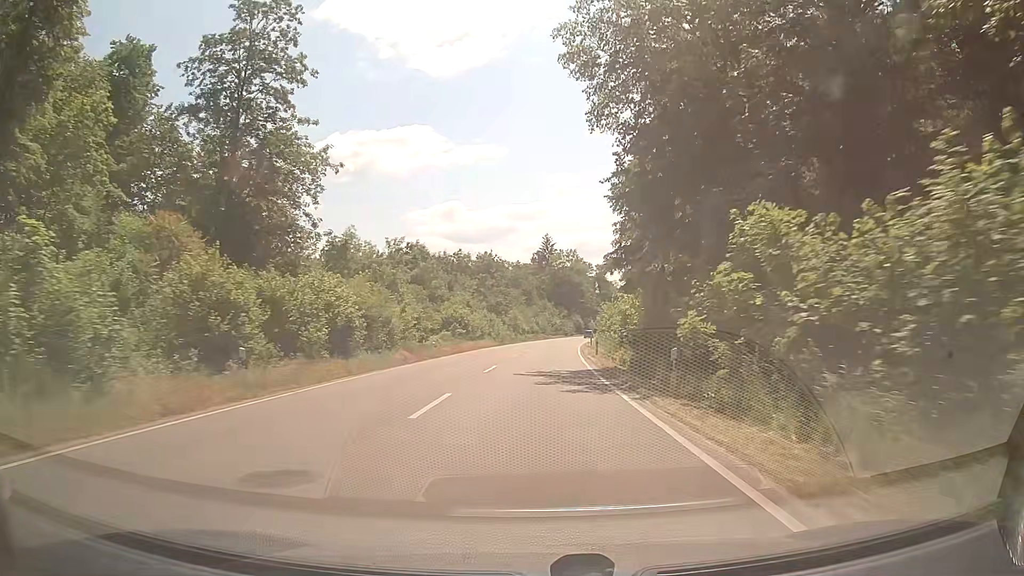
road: secondary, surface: asphalt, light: Day
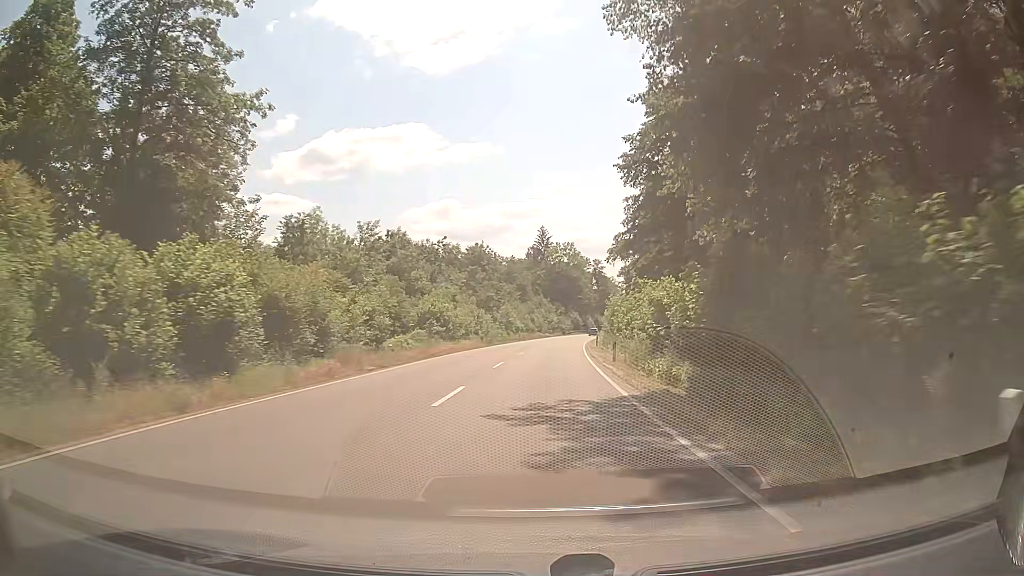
(+0.1, +10.5) m; 0°
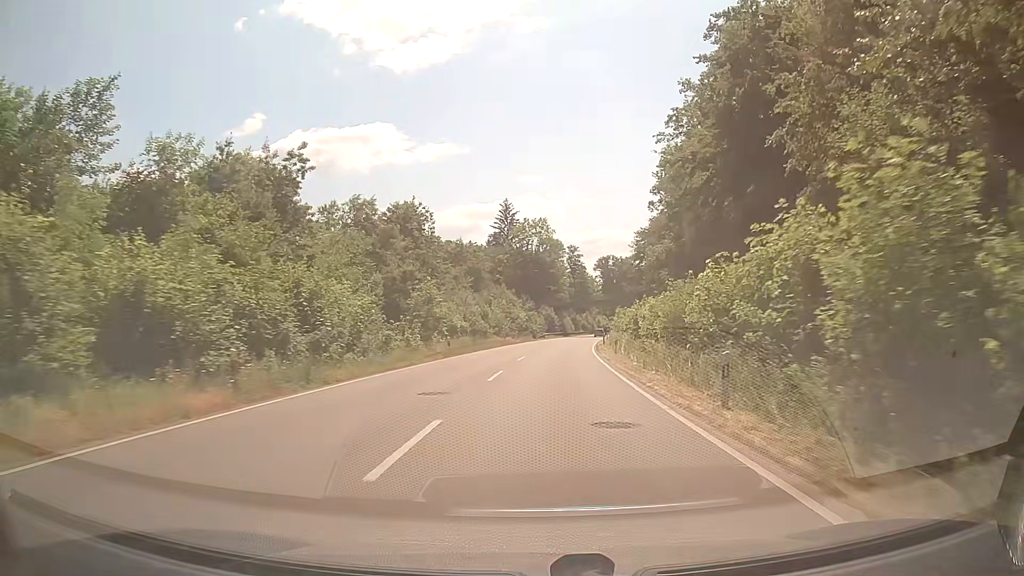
(+0.9, +41.9) m; +3°
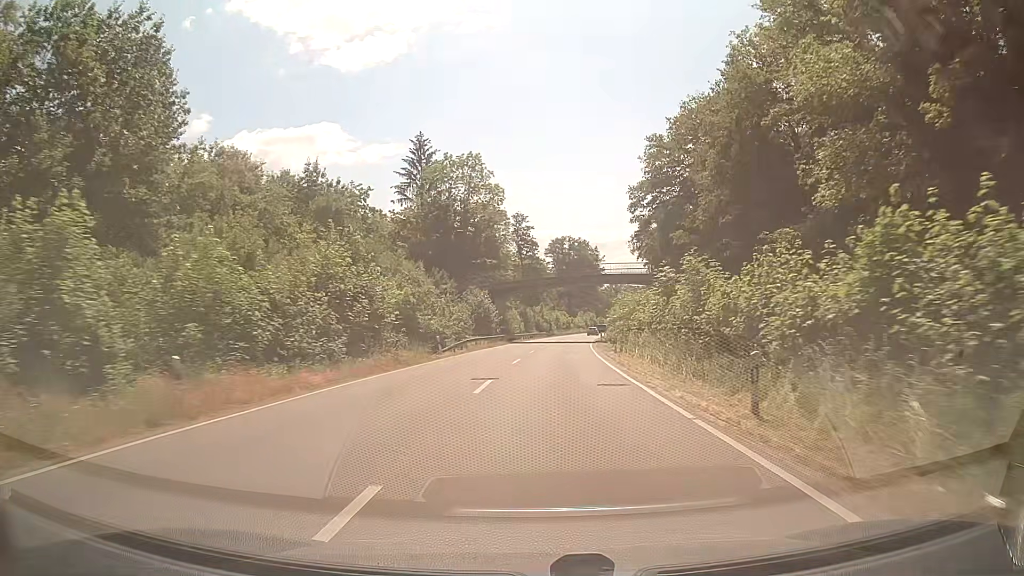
(+2.3, +52.2) m; +5°
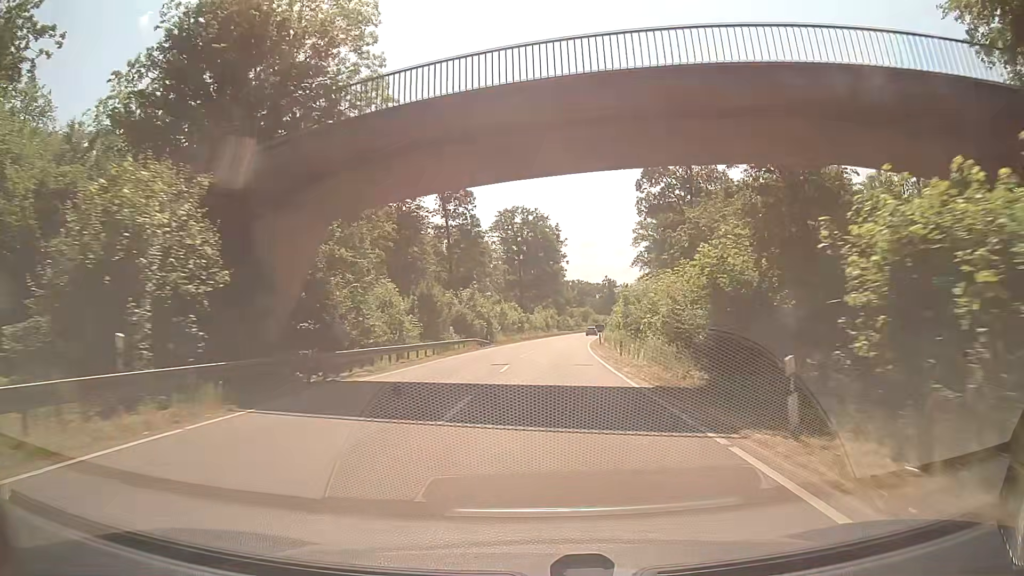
(+2.1, +51.8) m; +4°
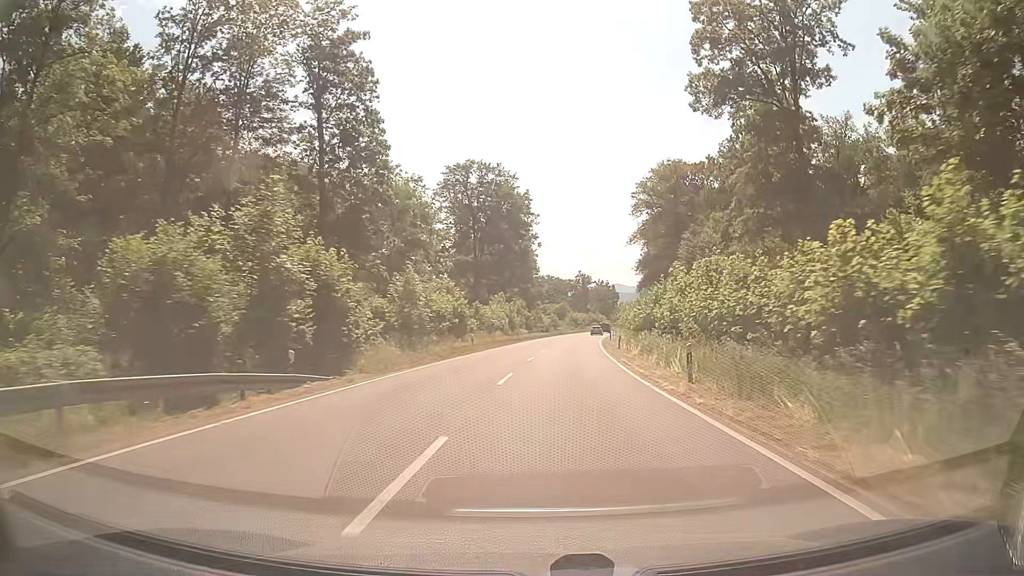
(+0.8, +41.4) m; +3°
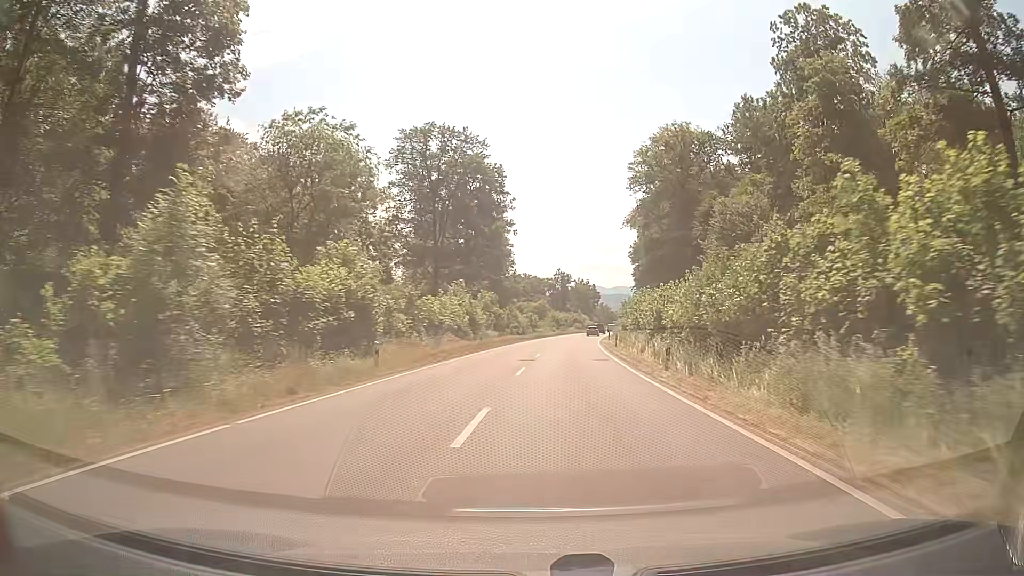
(+0.3, +20.7) m; +2°
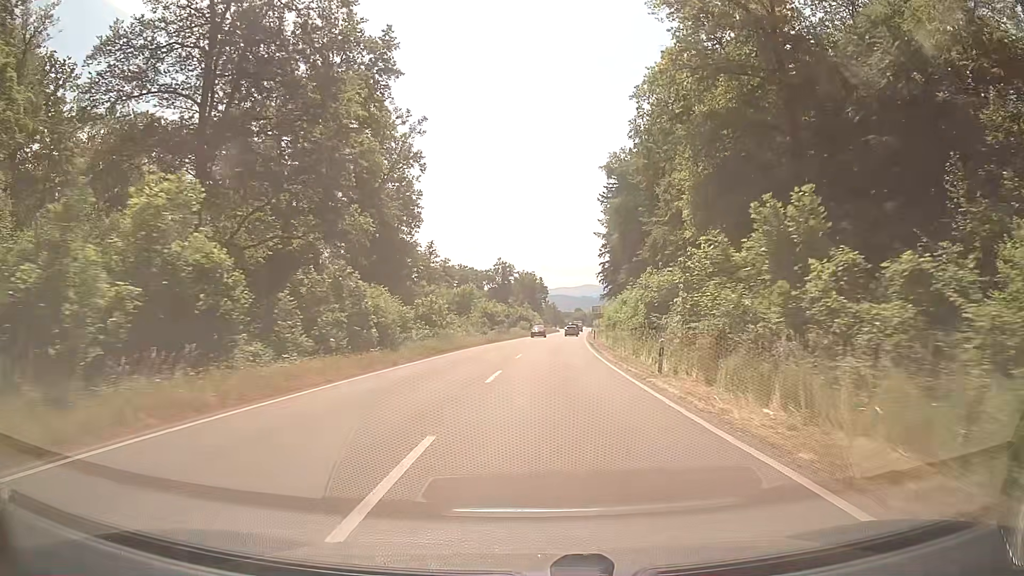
(+2.6, +51.4) m; +5°
(0, +10) (0, +20) (+1, +30) (+1, +40) (+2, +50) (+2, +60) (+3, +70) (+4, +80) (+5, +90) (+6, +100) m
